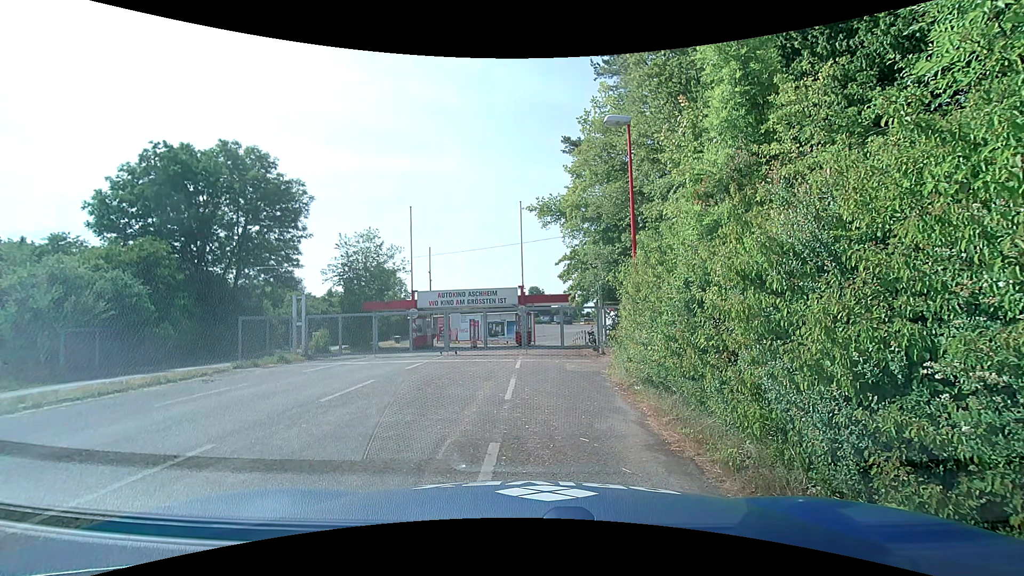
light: Day
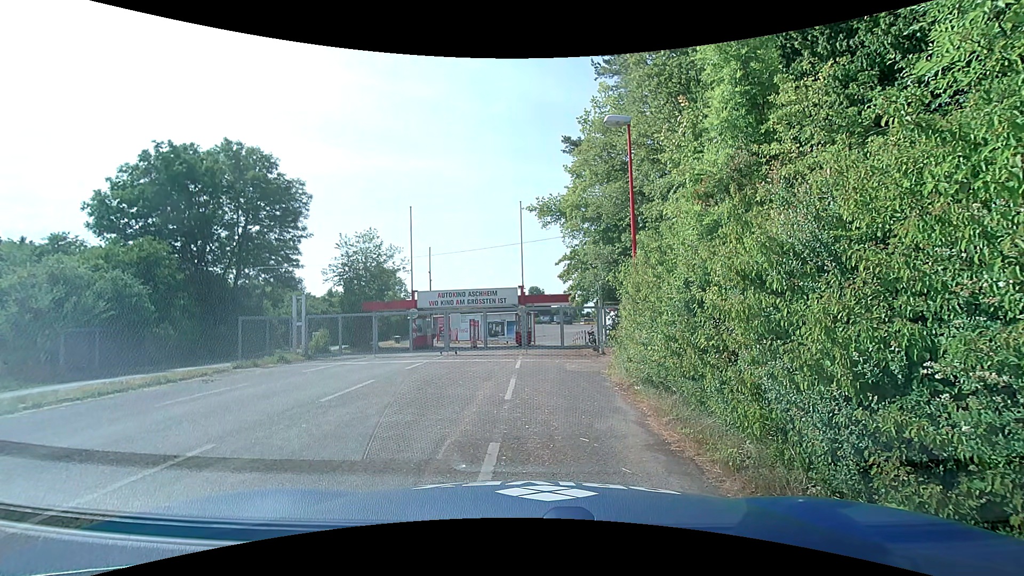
(0.0, 0.0) m; 0°
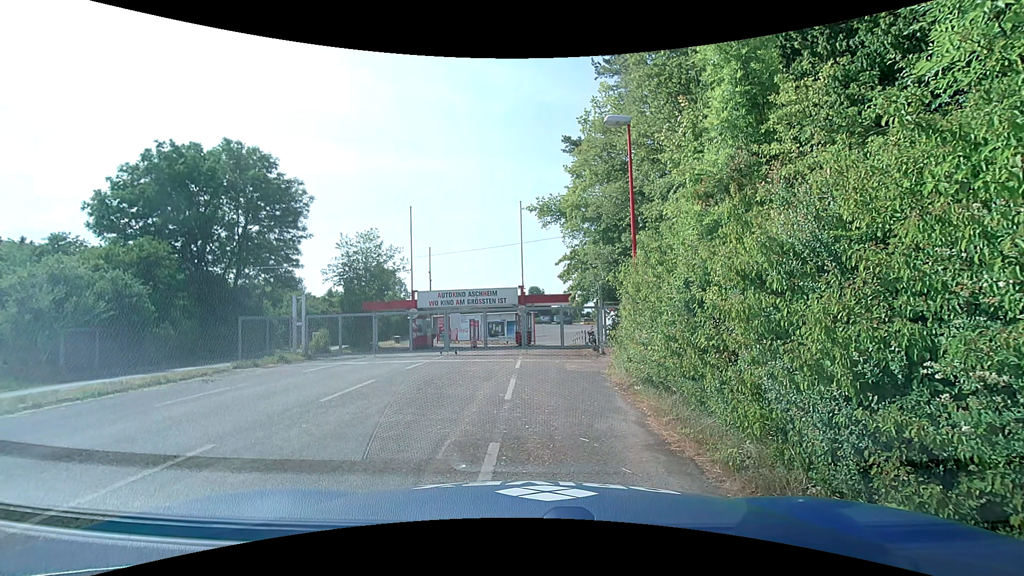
(0.0, 0.0) m; 0°
